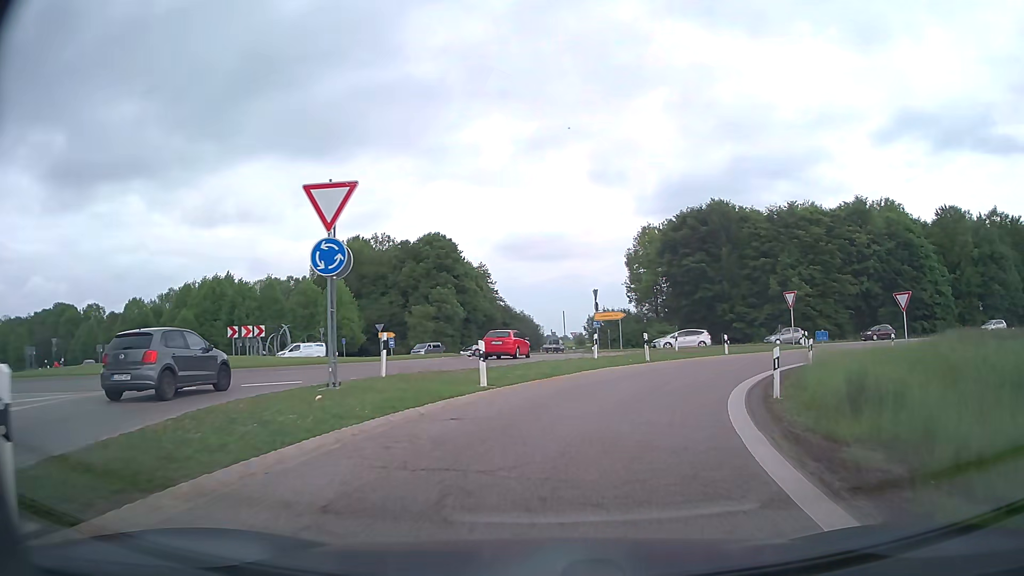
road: motorway_link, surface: asphalt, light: Day
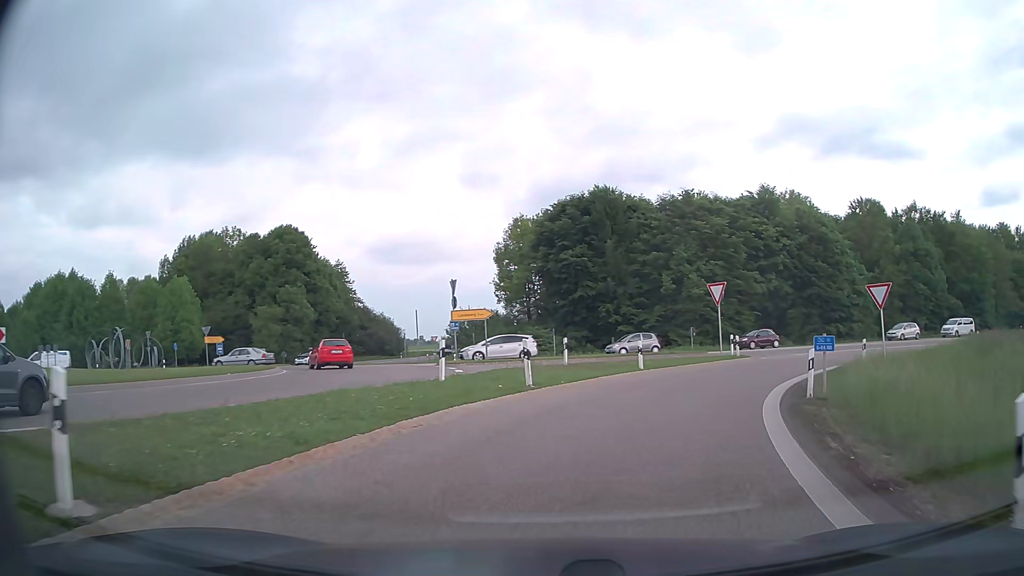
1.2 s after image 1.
(+1.0, +10.5) m; +11°
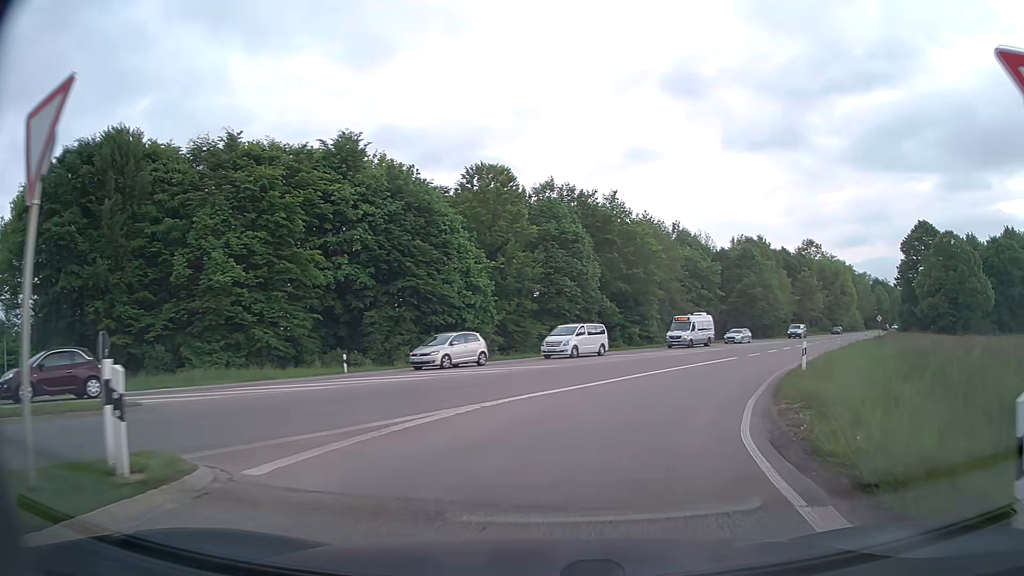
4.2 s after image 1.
(+8.1, +24.3) m; +36°
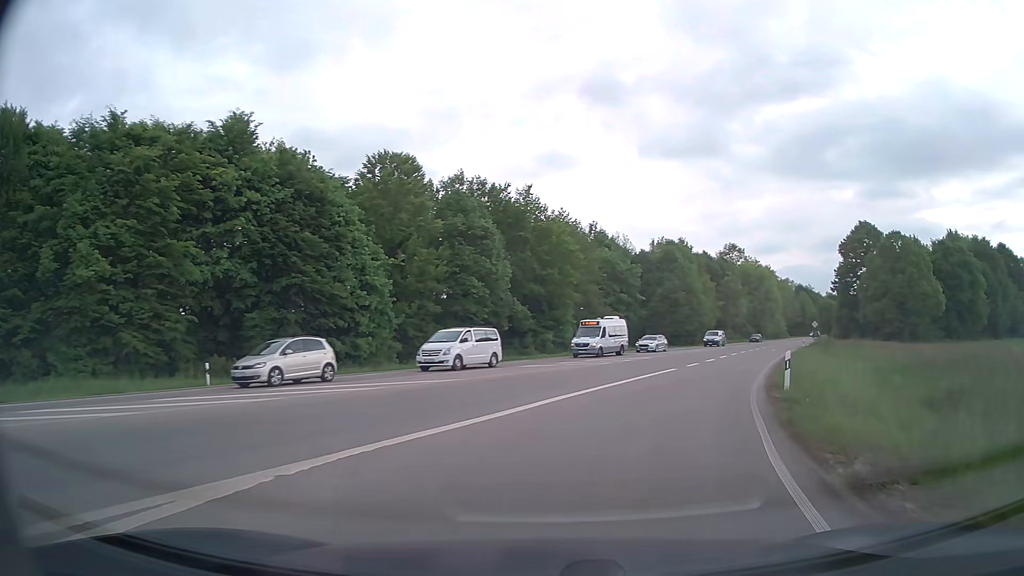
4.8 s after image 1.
(+0.4, +6.2) m; +7°
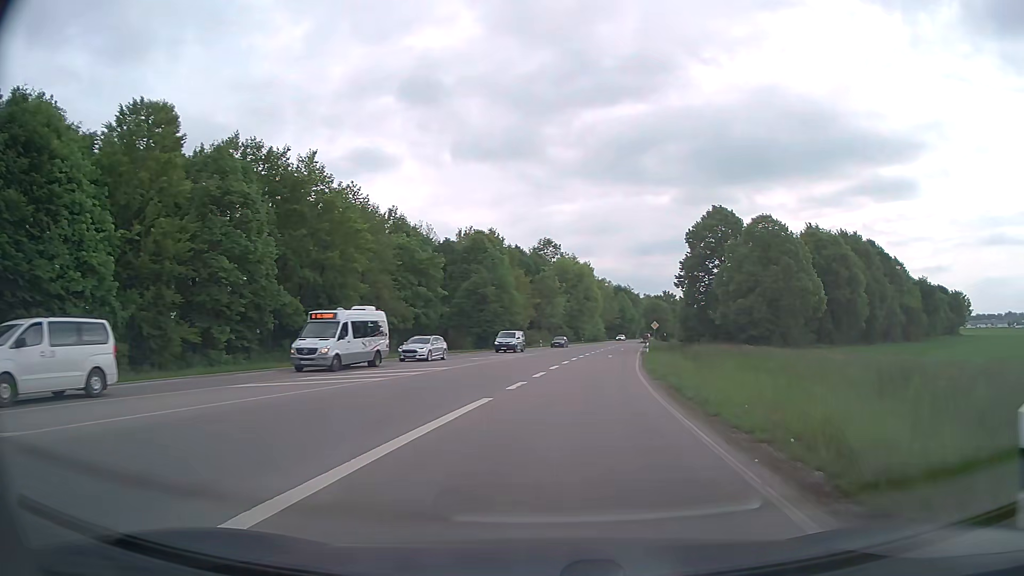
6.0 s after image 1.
(+2.1, +13.7) m; +16°
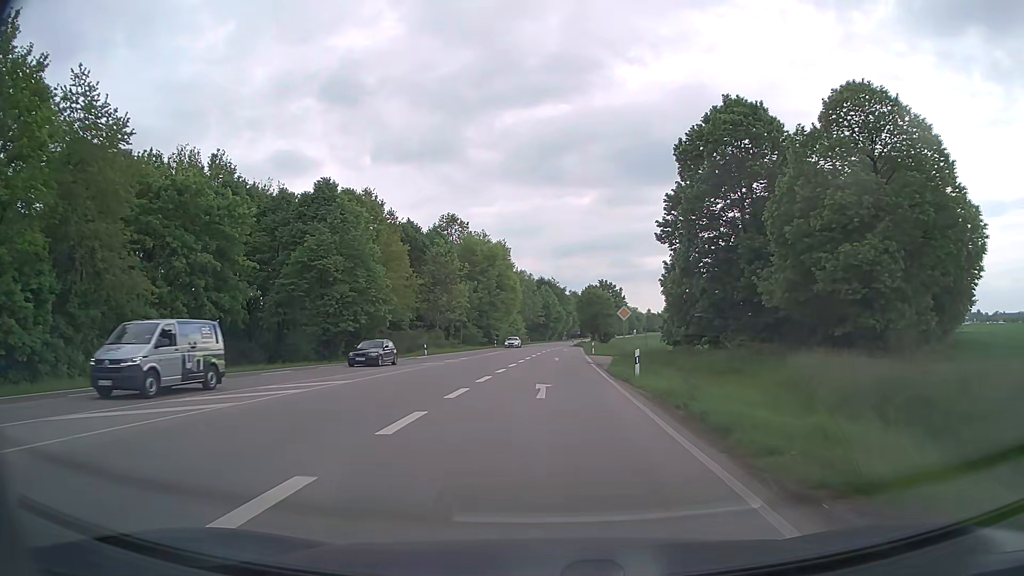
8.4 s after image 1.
(+3.1, +33.2) m; +7°
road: secondary
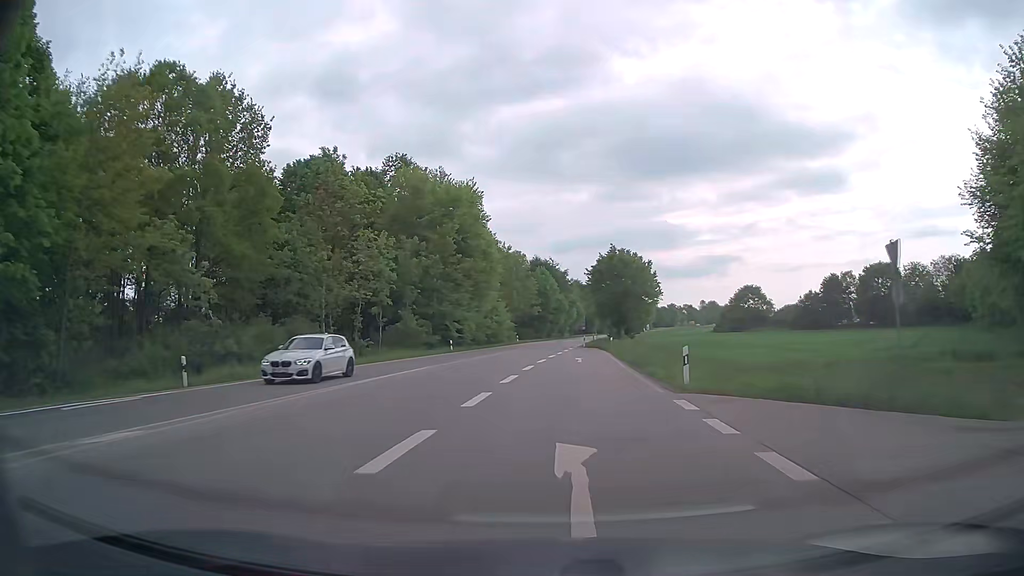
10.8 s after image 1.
(+0.6, +39.1) m; 0°
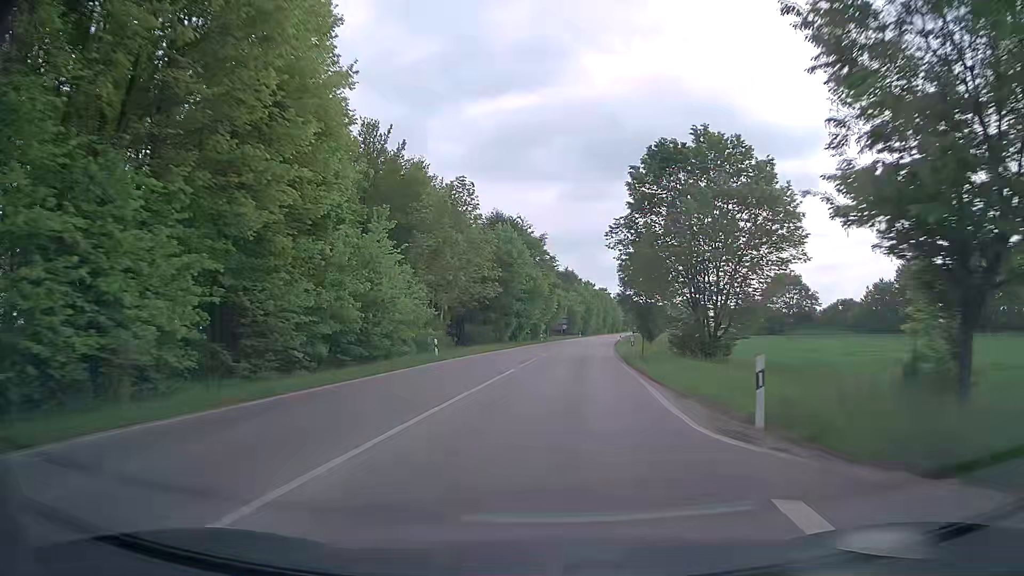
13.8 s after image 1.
(-0.1, +52.4) m; +3°
(0, +10) (+1, +20) (+1, +30) (+2, +40) (+3, +50) (+4, +60) (+5, +70) (+6, +80) (+7, +90) (+8, +100) m
